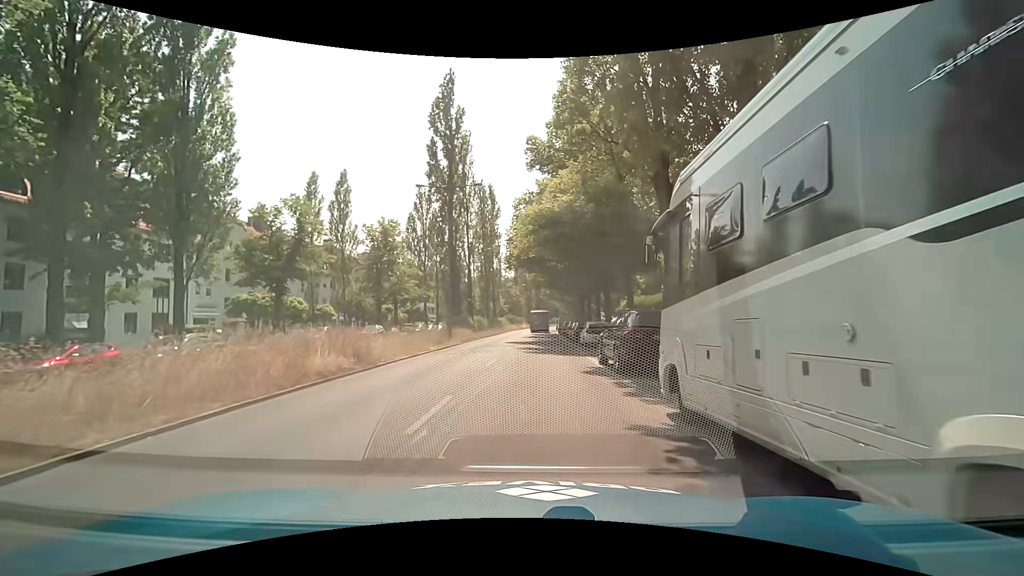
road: secondary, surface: asphalt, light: Day
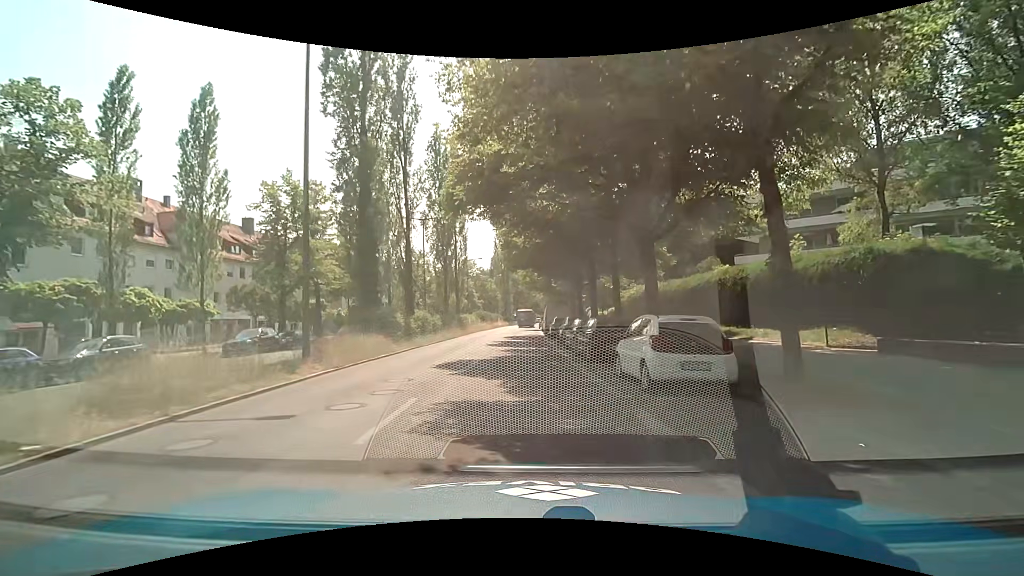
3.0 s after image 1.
(+0.3, +18.6) m; +1°
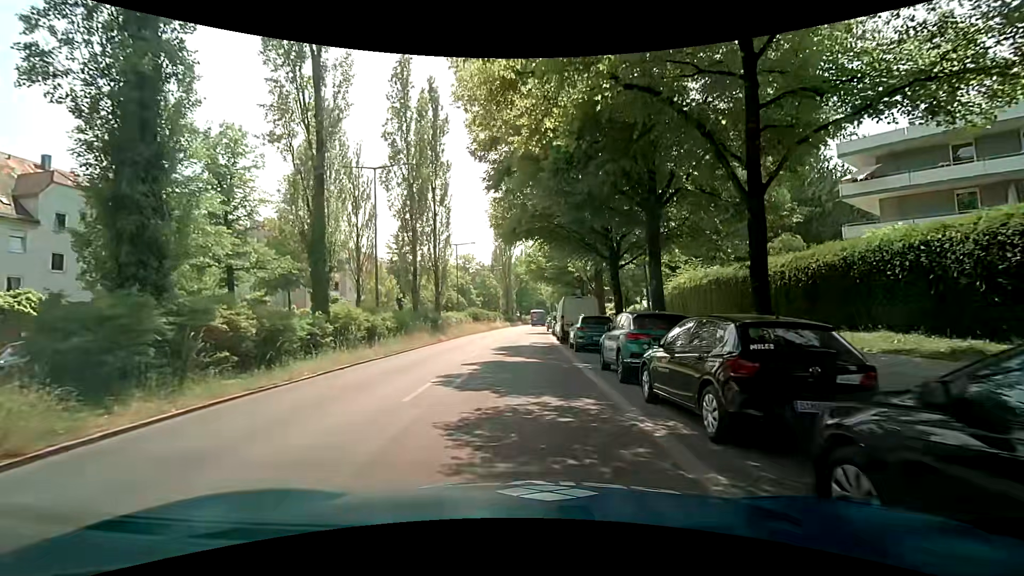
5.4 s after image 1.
(+0.1, +15.2) m; -1°
